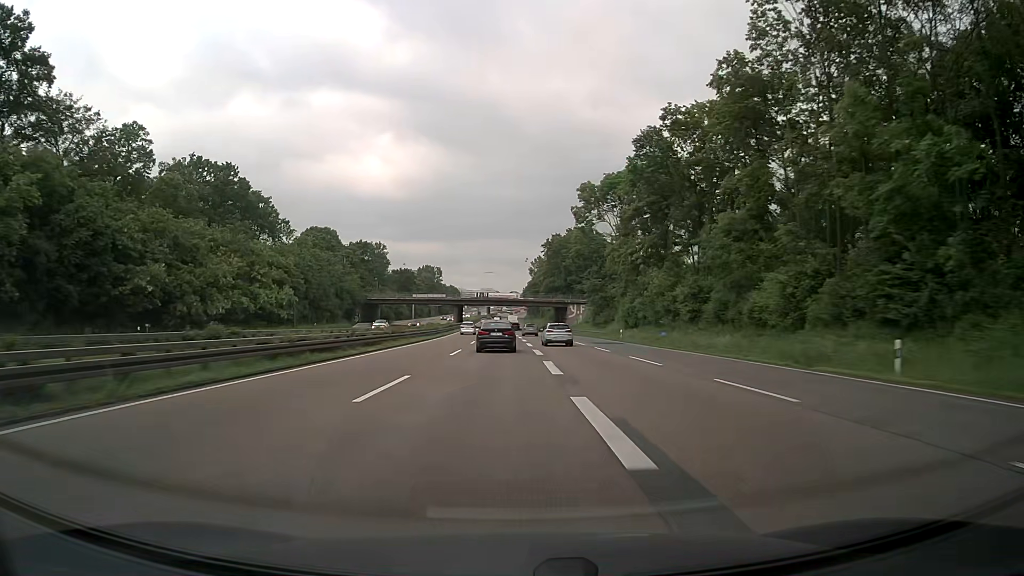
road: motorway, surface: asphalt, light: Day
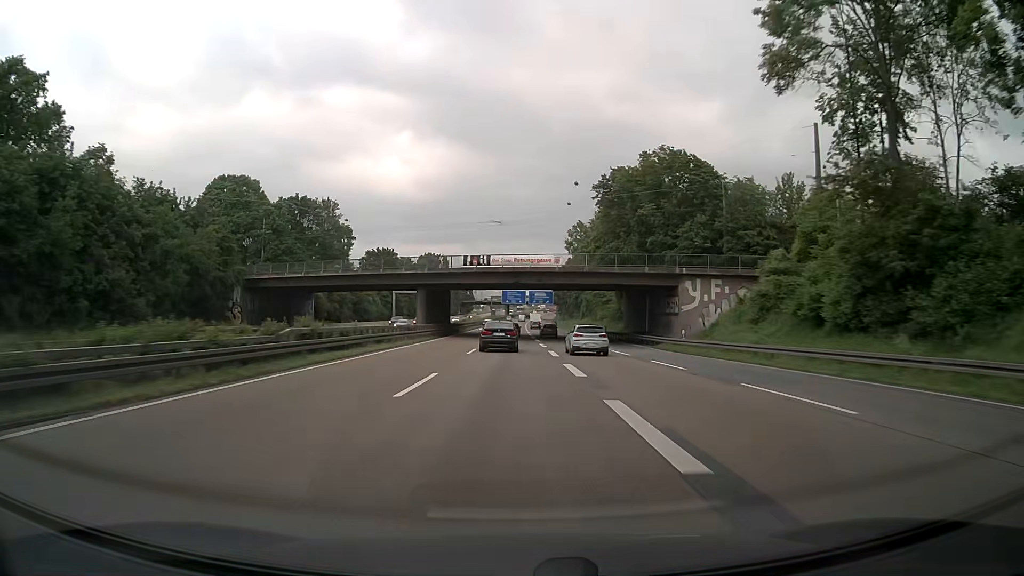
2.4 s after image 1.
(-1.5, +71.7) m; -2°
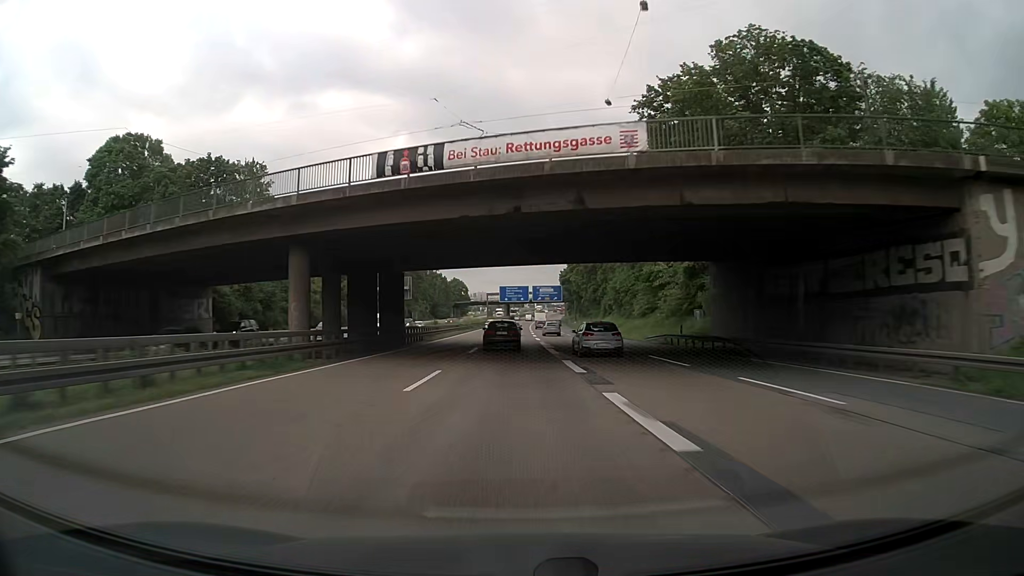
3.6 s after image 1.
(0.0, +35.0) m; 0°
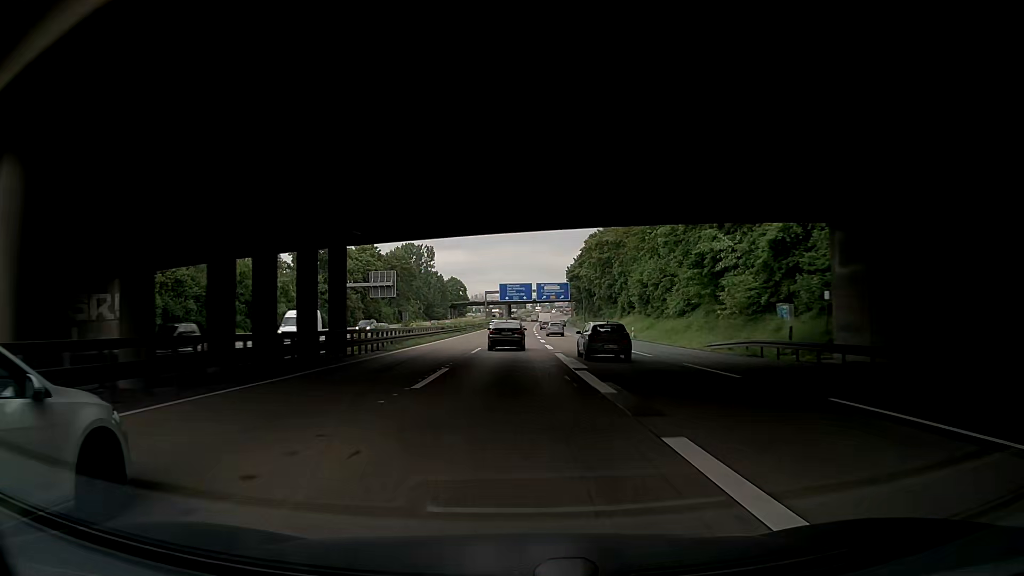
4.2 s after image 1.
(0.0, +17.3) m; 0°
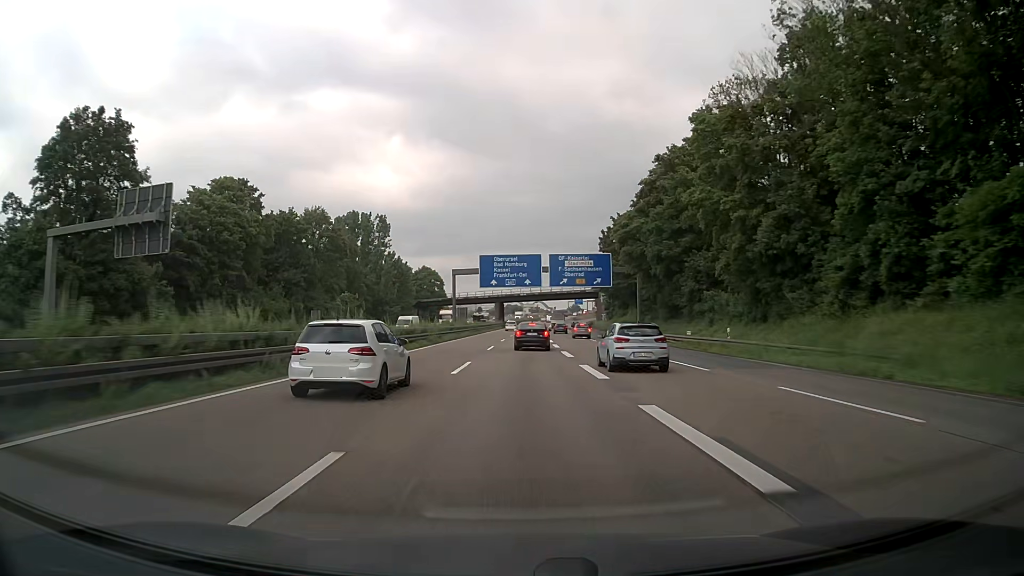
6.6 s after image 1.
(-0.4, +68.0) m; 0°
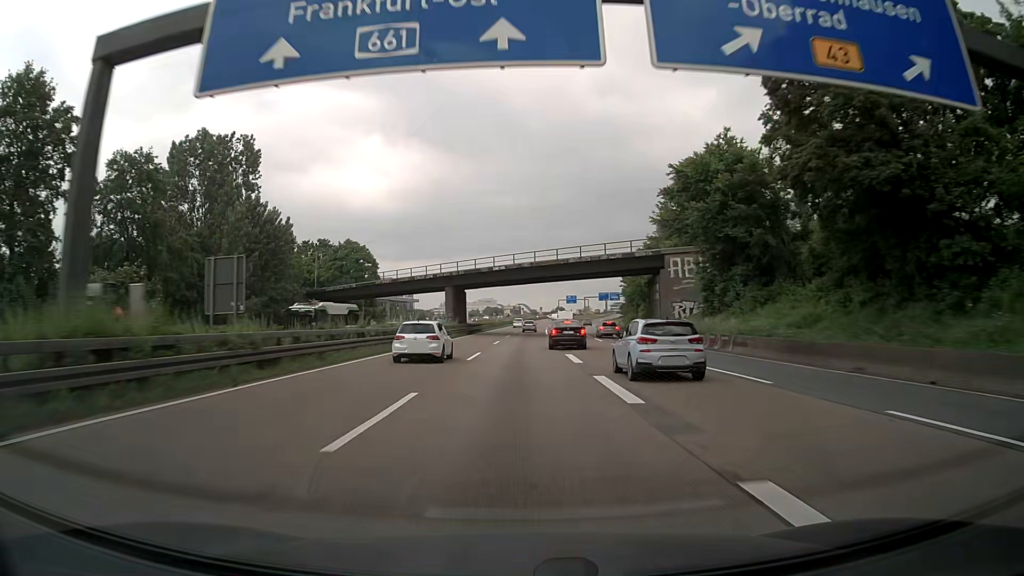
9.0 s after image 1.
(+0.9, +65.8) m; +1°
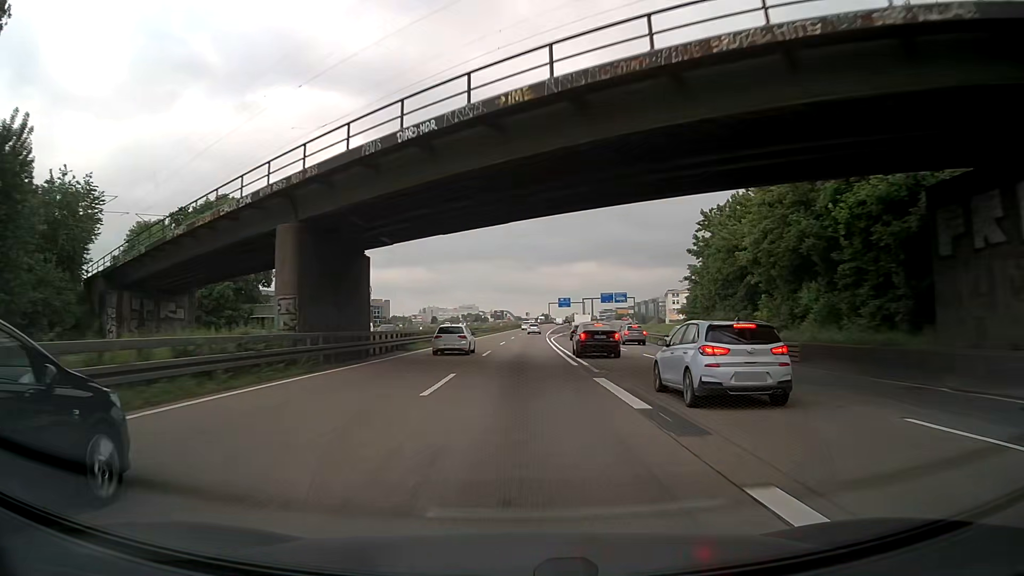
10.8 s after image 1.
(+0.7, +48.3) m; +1°
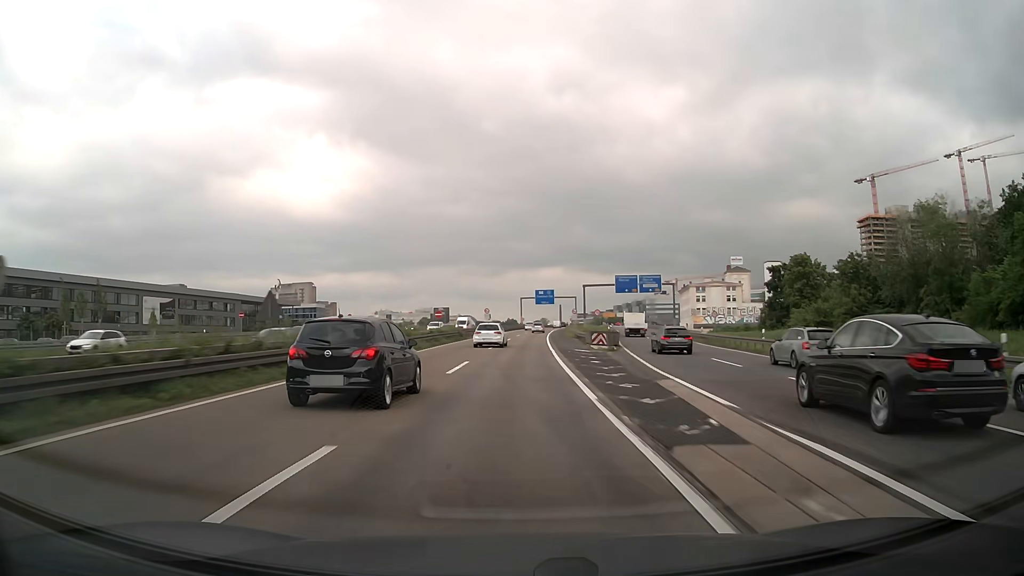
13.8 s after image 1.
(+2.4, +84.6) m; +3°
(0, +10) (0, +20) (0, +30) (+1, +40) (+1, +50) (+1, +60) (+2, +70) (+2, +80) (+3, +90) (+4, +100) m
